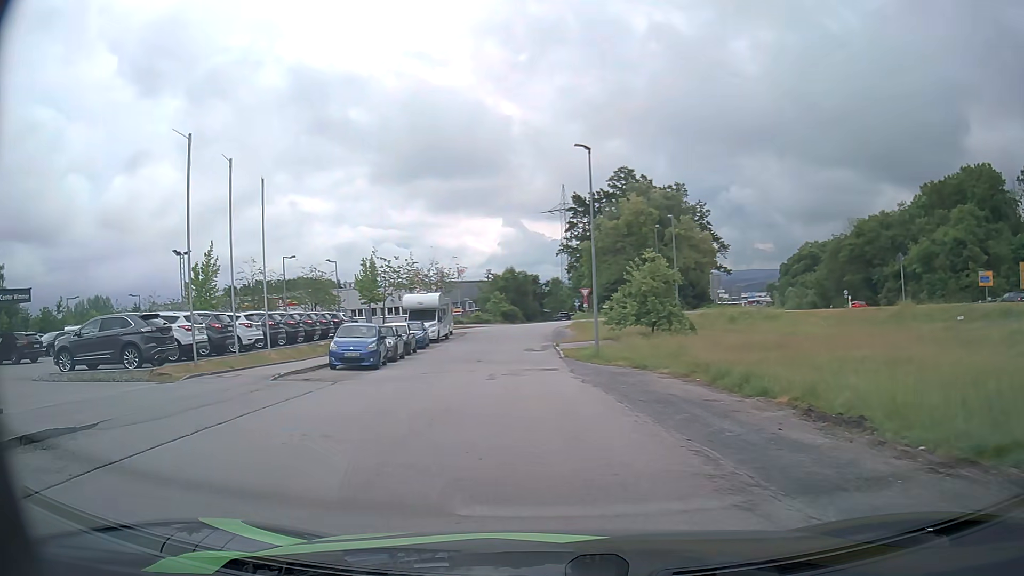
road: residential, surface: asphalt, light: Day
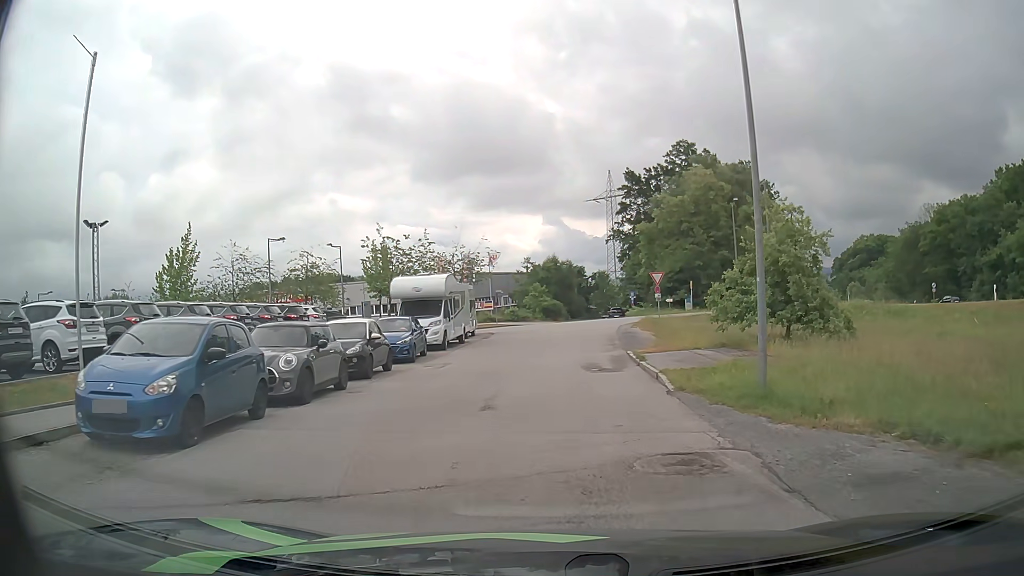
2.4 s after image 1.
(-0.7, +14.7) m; -3°
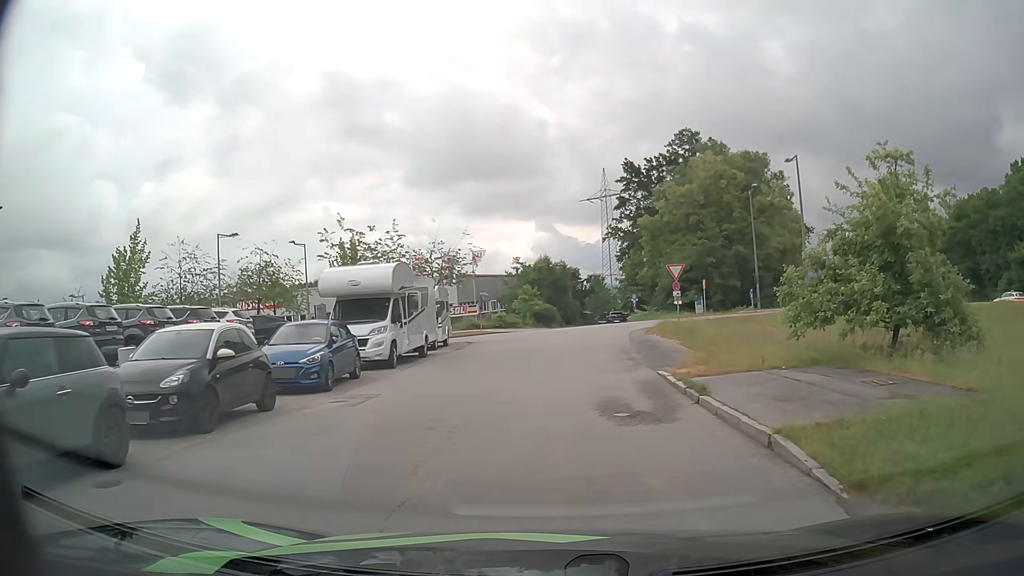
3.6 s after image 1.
(+0.1, +7.9) m; +1°
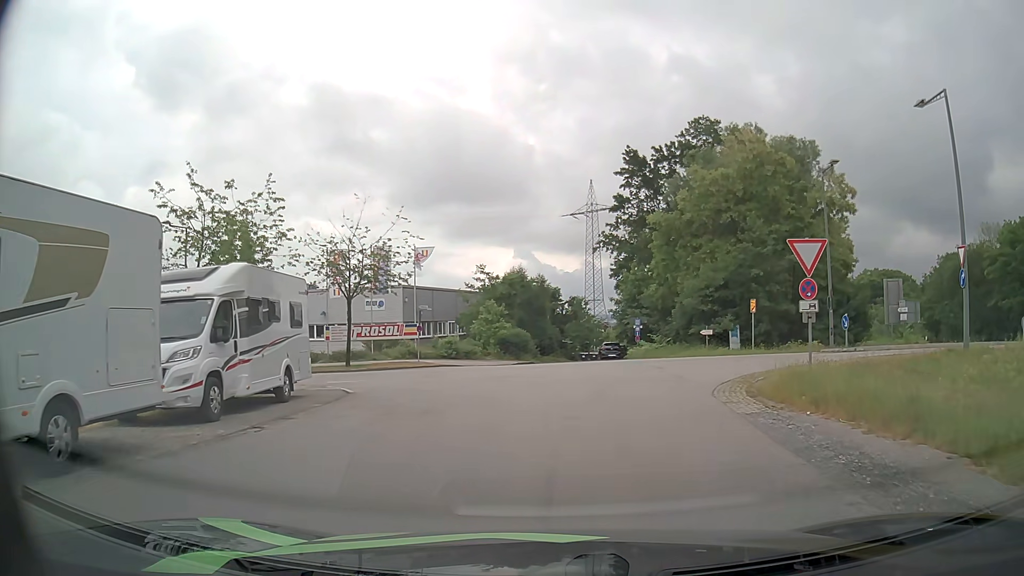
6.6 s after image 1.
(+0.1, +17.7) m; +1°
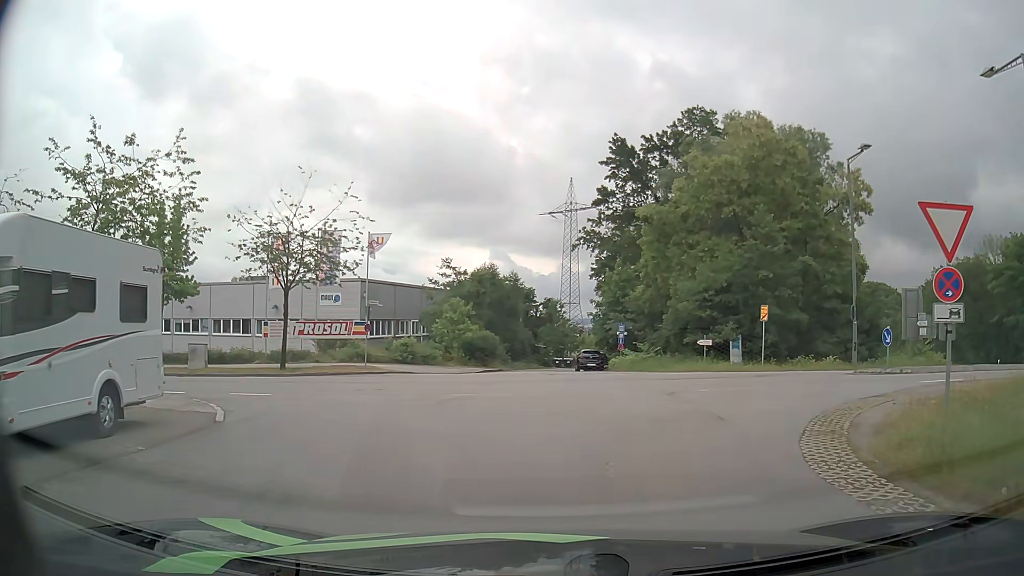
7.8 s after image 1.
(+0.1, +5.7) m; +3°
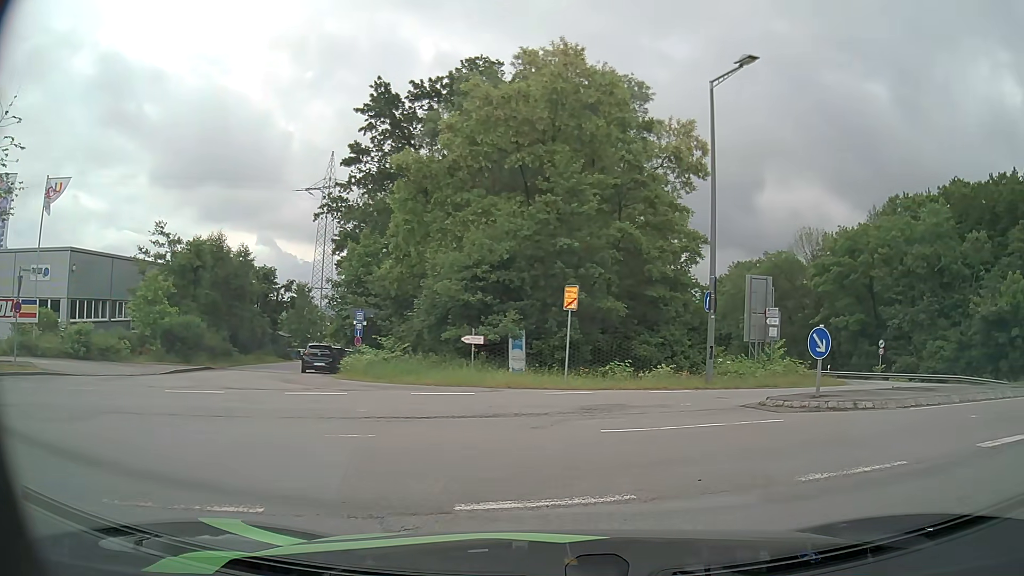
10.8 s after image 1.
(+1.5, +10.4) m; +20°
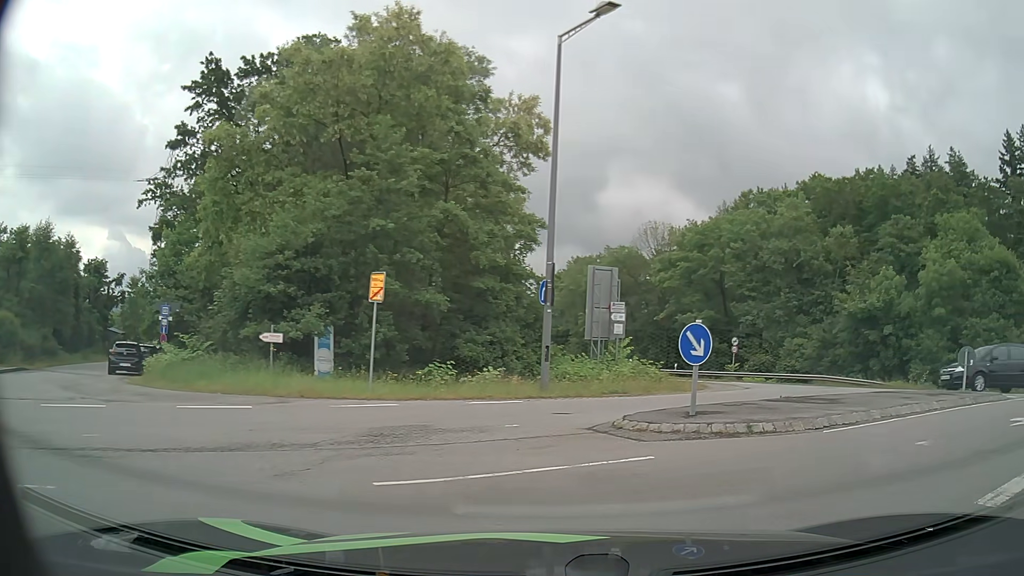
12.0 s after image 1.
(+0.4, +3.4) m; +14°
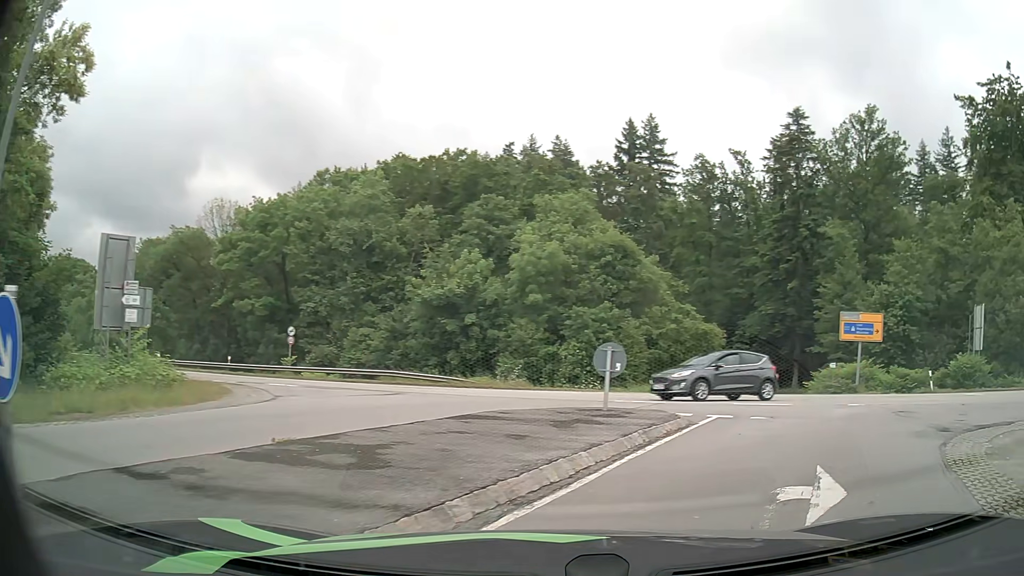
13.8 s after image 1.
(+2.0, +6.1) m; +38°
(+3, +9) (+11, +15) (+21, +15) (+30, +13) (+40, +10) (+50, +8) (+59, +5) (+69, +3) (+79, +1) (+89, -1) m
